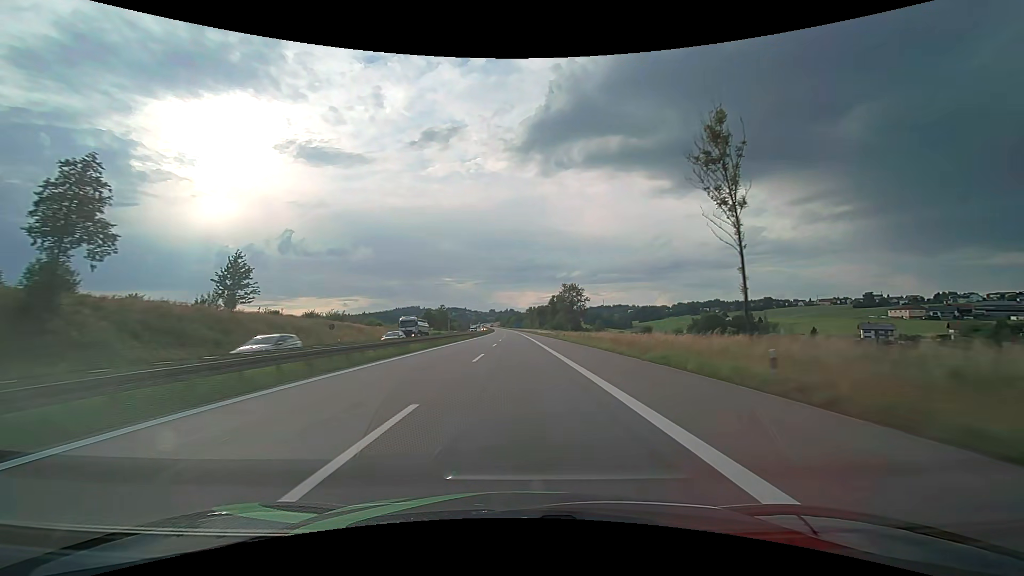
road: motorway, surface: asphalt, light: Day
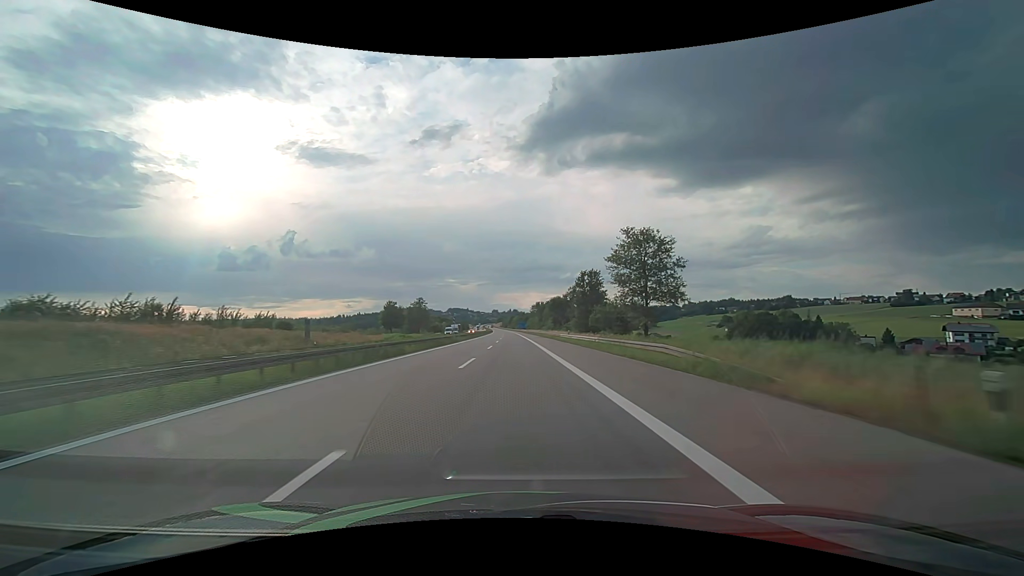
(-0.1, +57.0) m; 0°
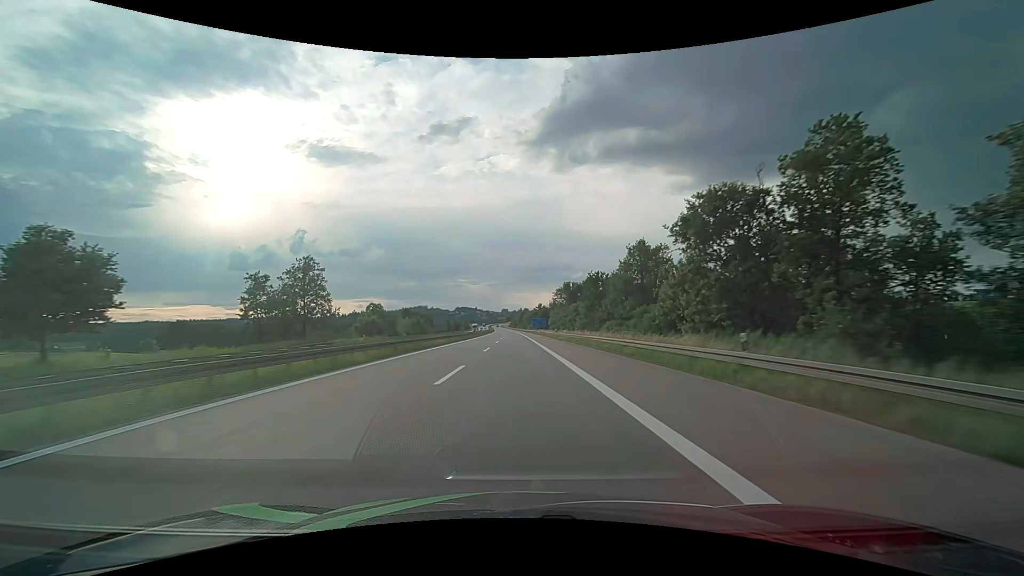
(-1.2, +95.0) m; -1°
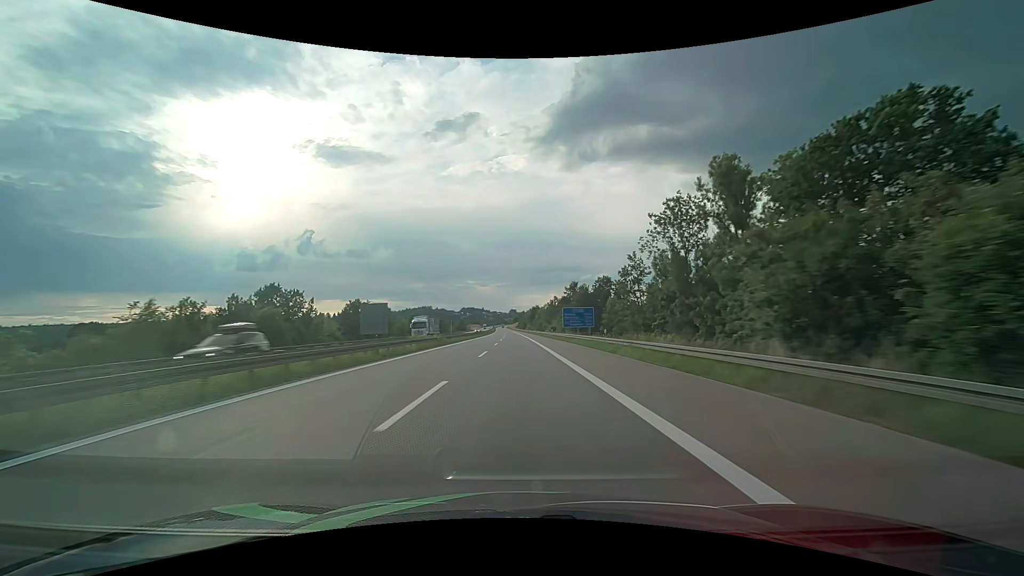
(-0.8, +95.0) m; -1°
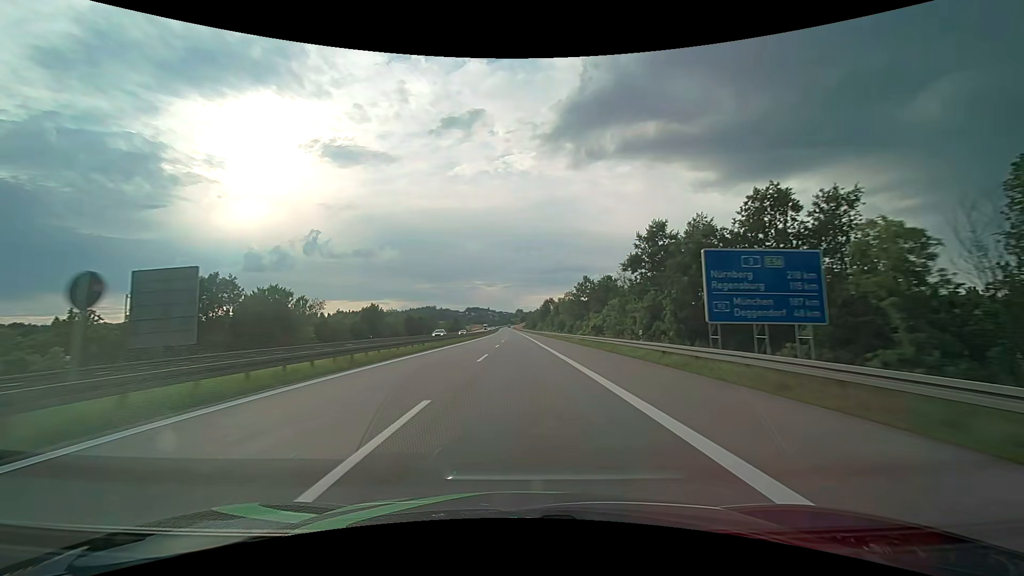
(-0.4, +57.0) m; -1°
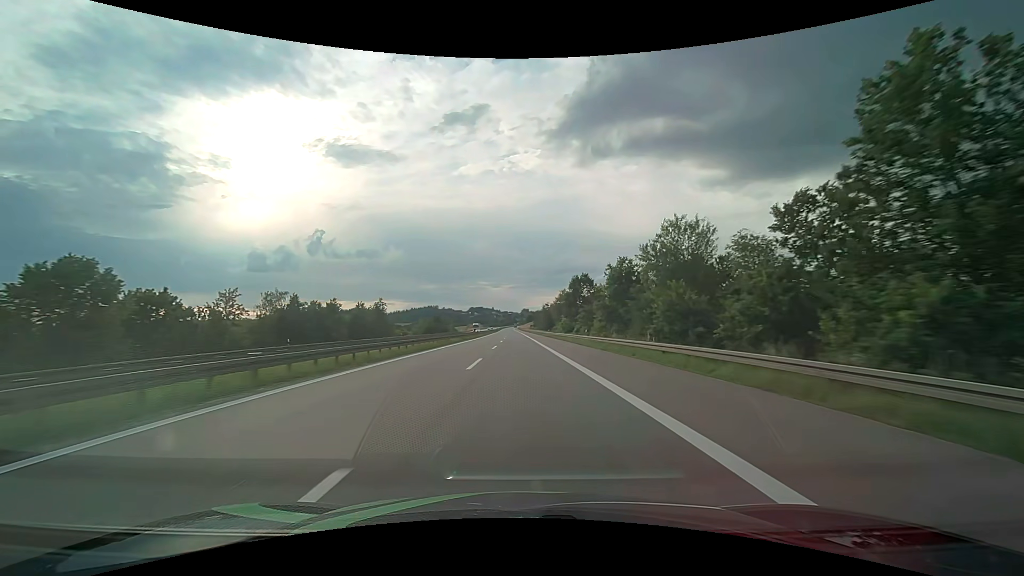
(-0.1, +76.0) m; 0°
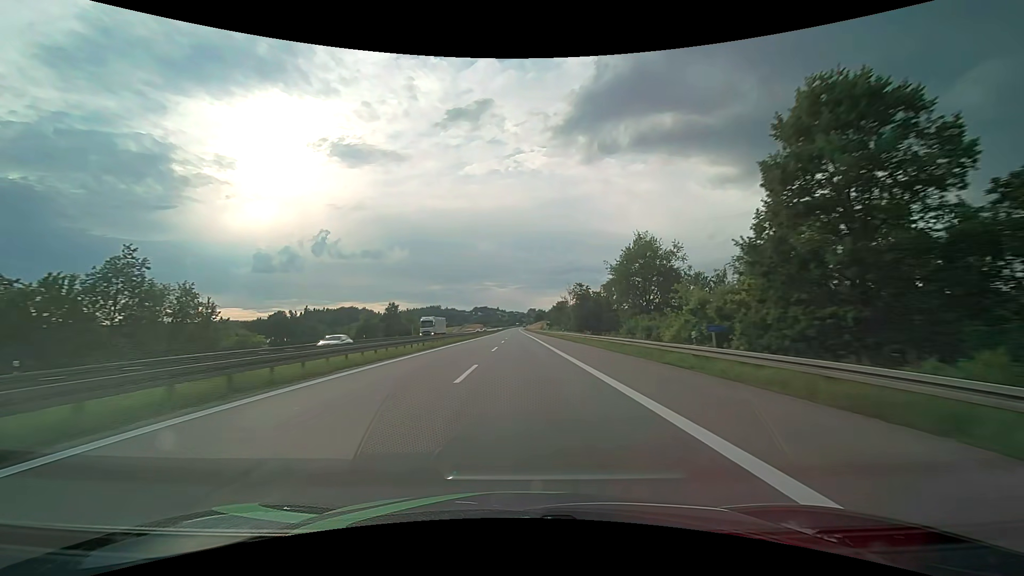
(-0.6, +76.0) m; -1°
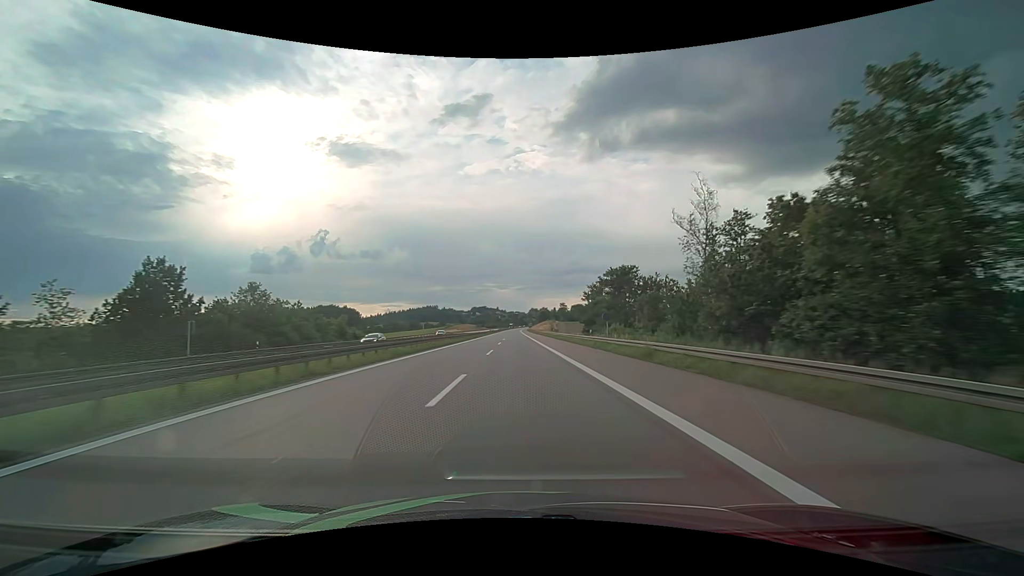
(-0.2, +76.0) m; 0°
(0, +10) (0, +20) (0, +30) (0, +40) (0, +50) (0, +60) (0, +70) (0, +80) (0, +90) (-1, +100) m
